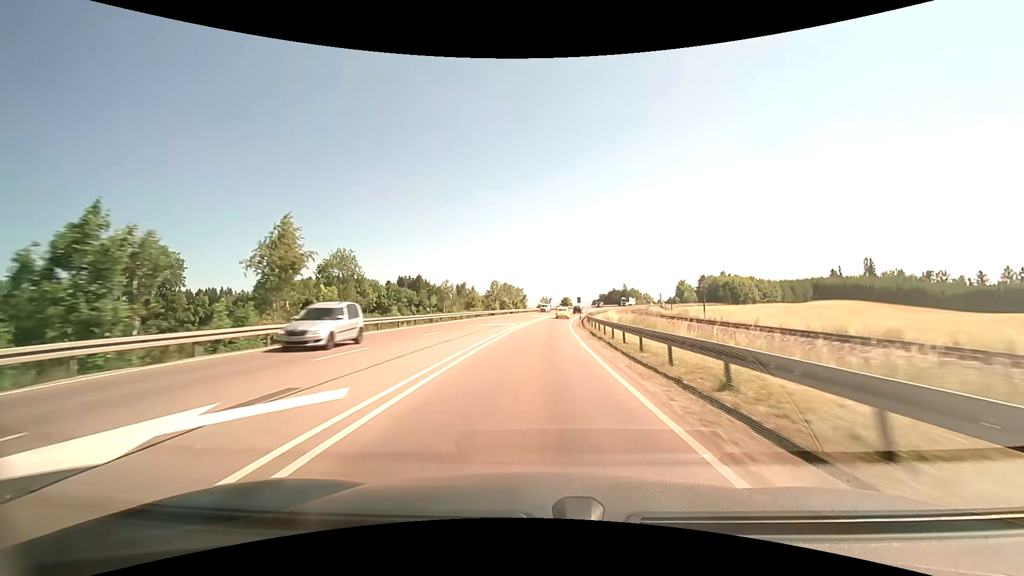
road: primary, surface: asphalt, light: Day
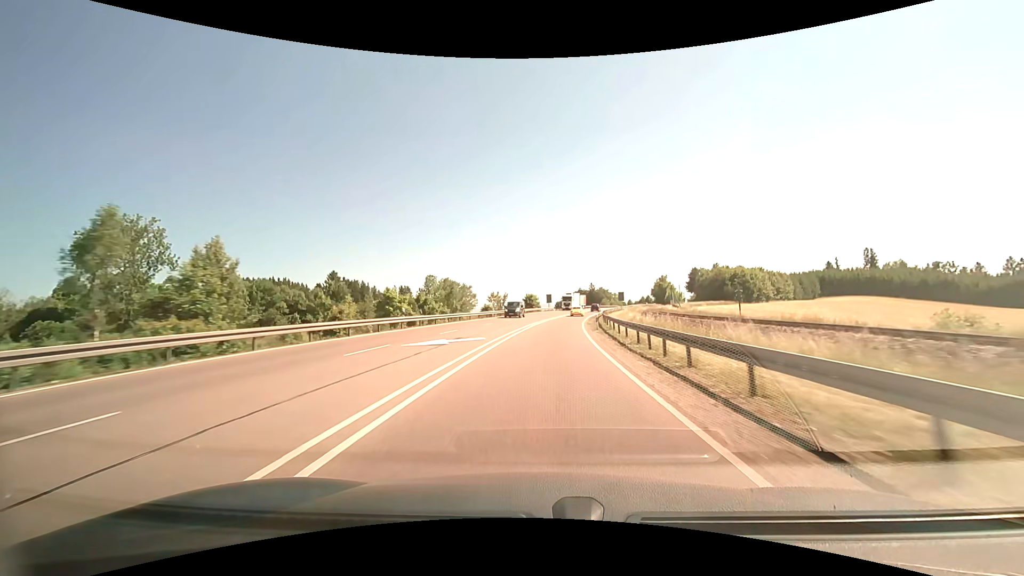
(+2.0, +56.8) m; +4°
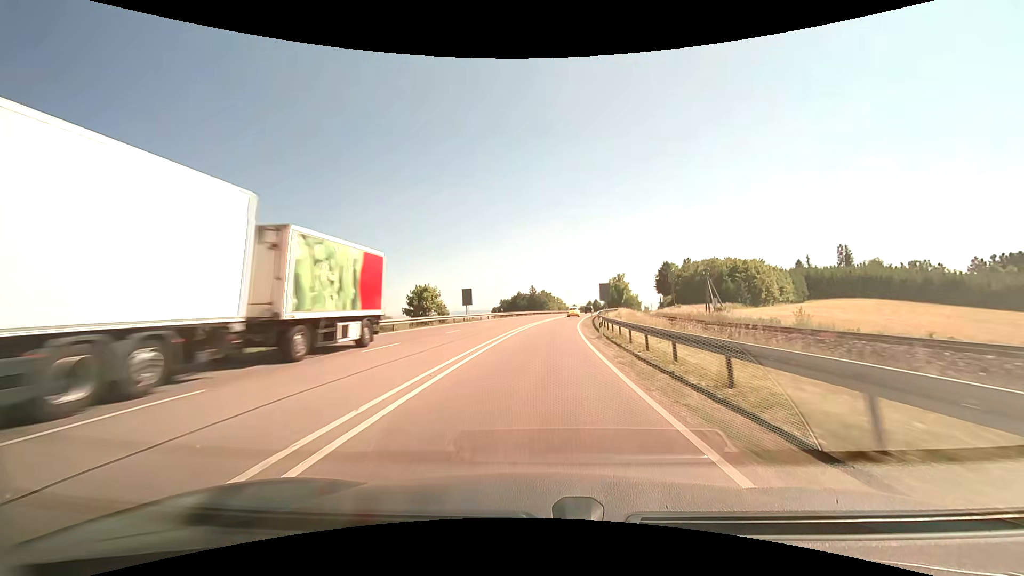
(+3.9, +55.5) m; +8°
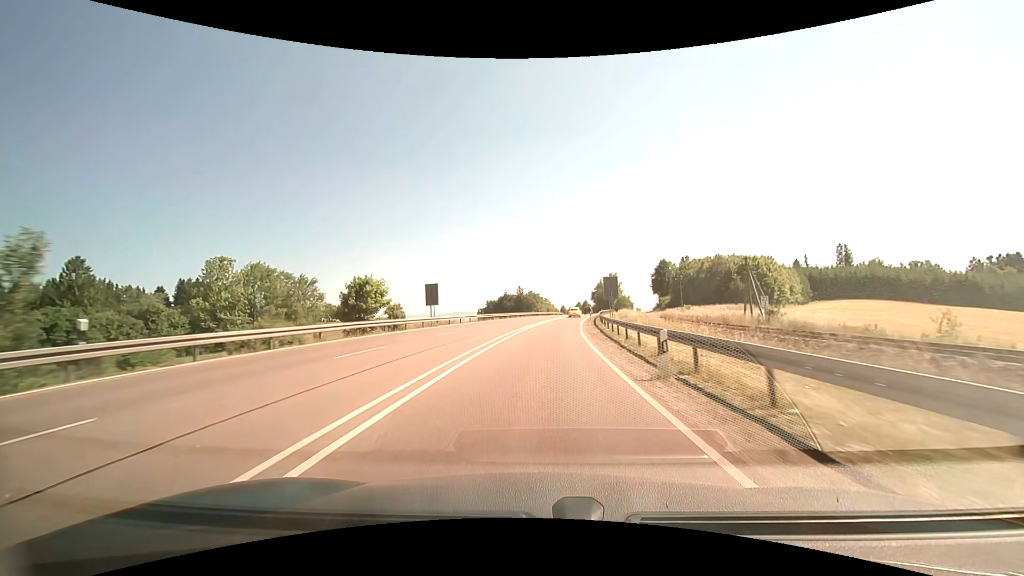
(+0.1, +13.8) m; +1°
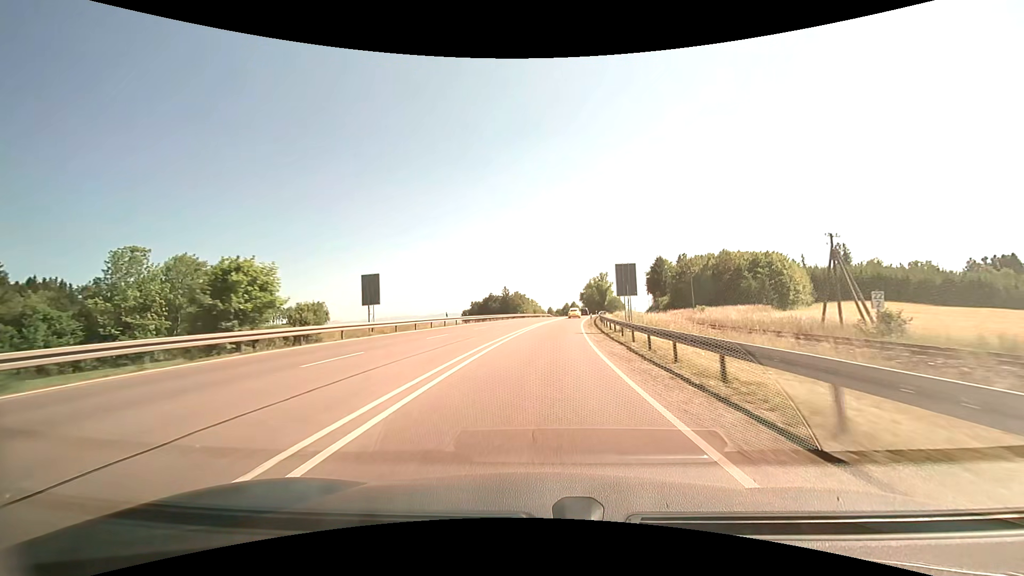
(+0.3, +13.7) m; +2°
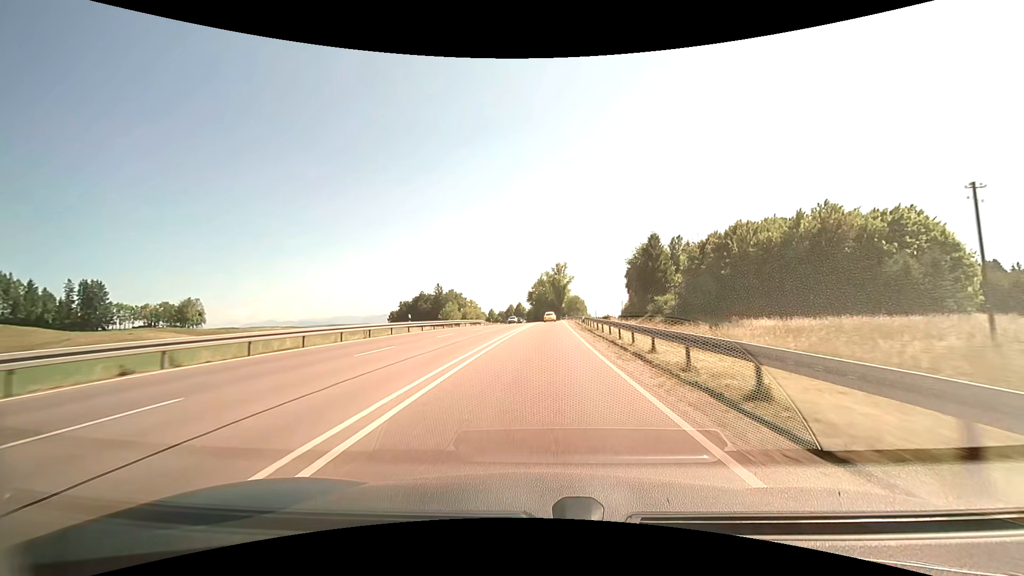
(+2.7, +54.2) m; +6°
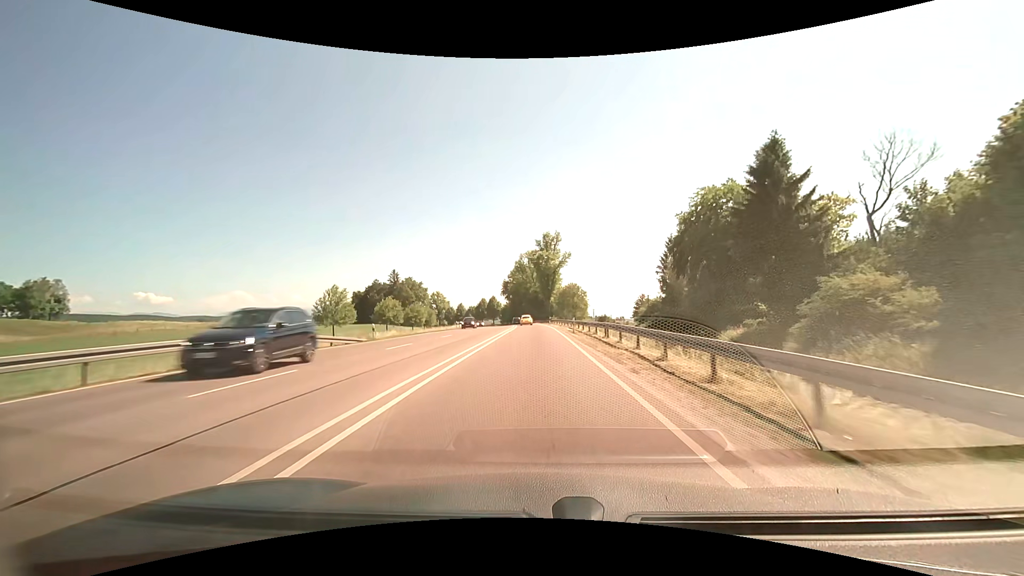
(+1.8, +53.8) m; +3°
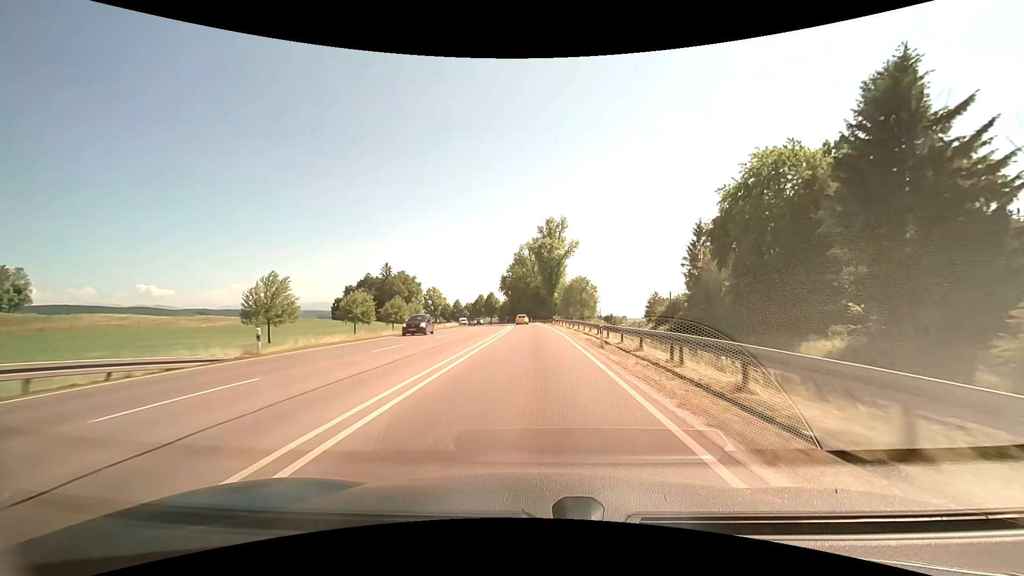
(+0.1, +13.5) m; 0°
(0, +10) (0, +20) (0, +30) (0, +40) (0, +50) (0, +60) (-1, +70) (-1, +80) (-2, +90) (-3, +100) m
